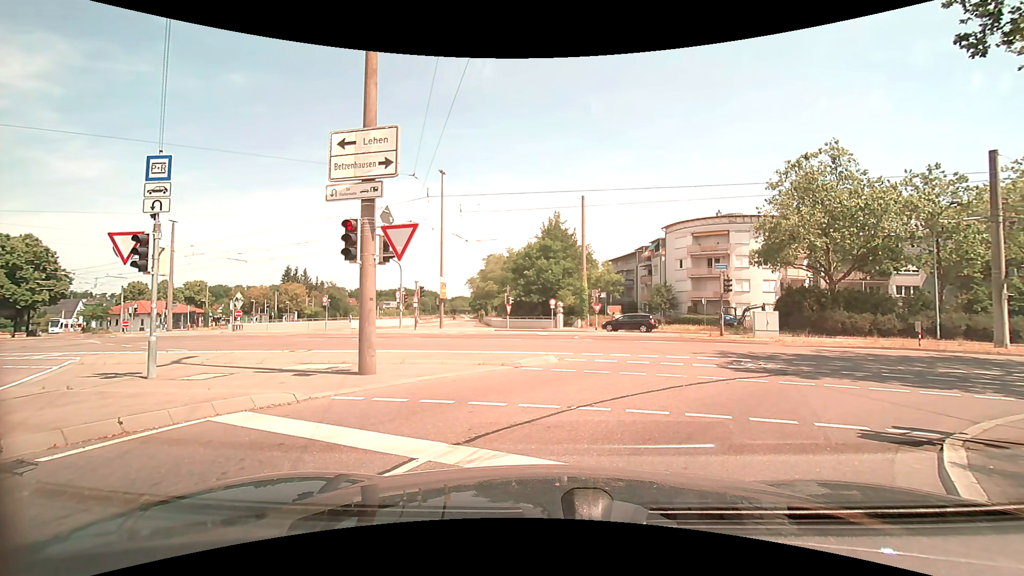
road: tertiary_link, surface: asphalt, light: Day
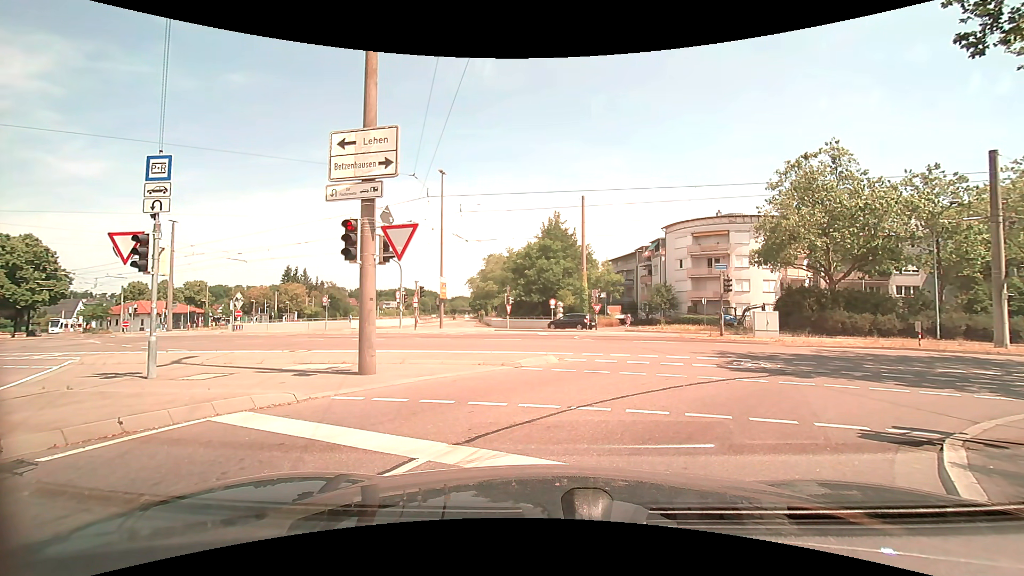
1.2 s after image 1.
(0.0, 0.0) m; 0°
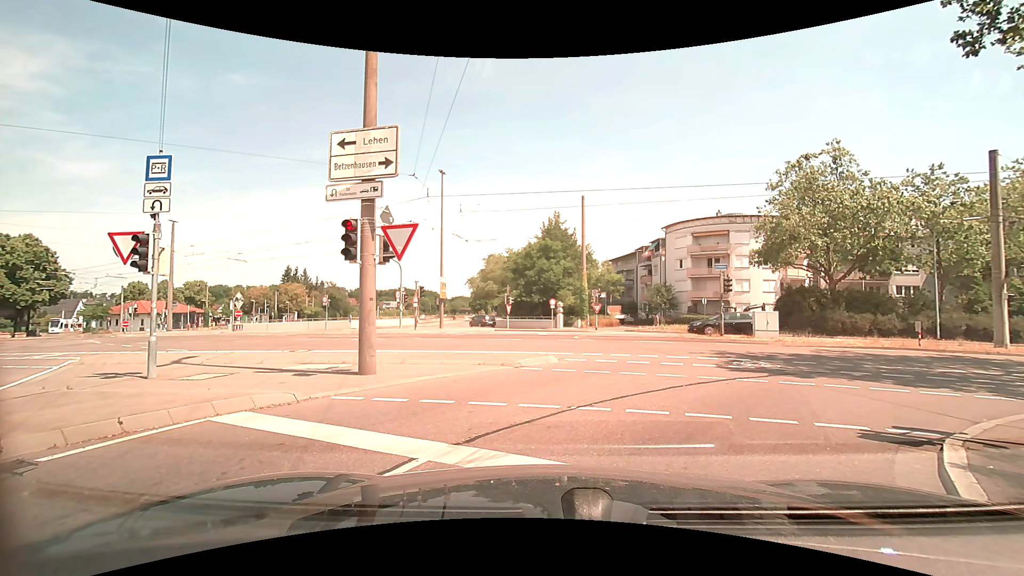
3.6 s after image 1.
(0.0, 0.0) m; 0°
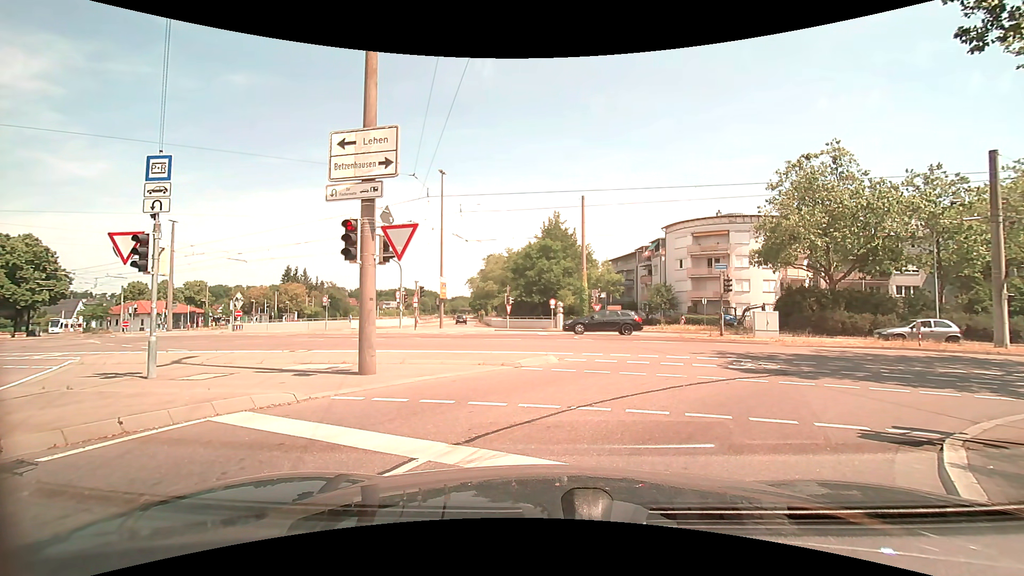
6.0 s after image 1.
(0.0, 0.0) m; 0°
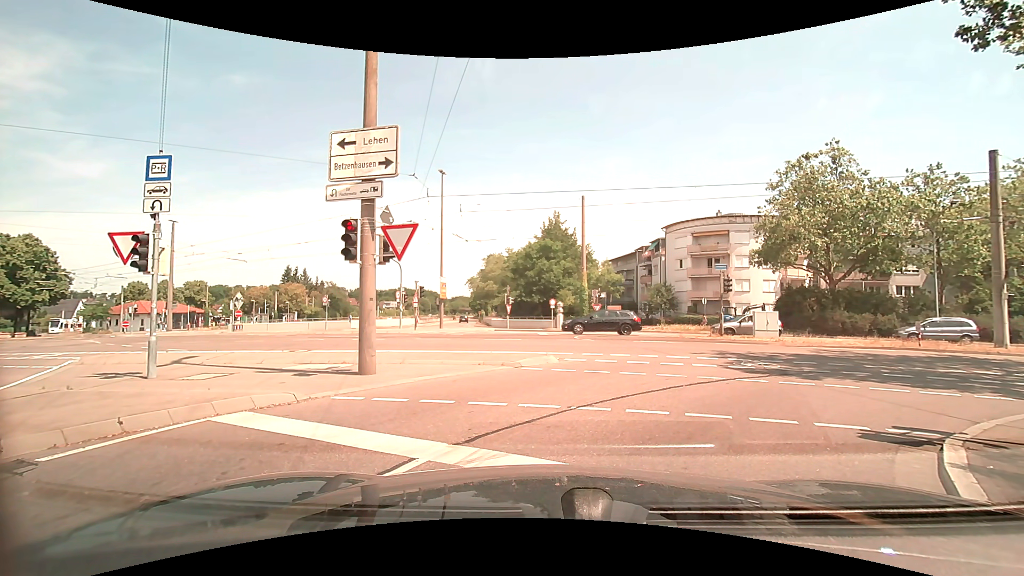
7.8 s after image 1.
(0.0, 0.0) m; 0°
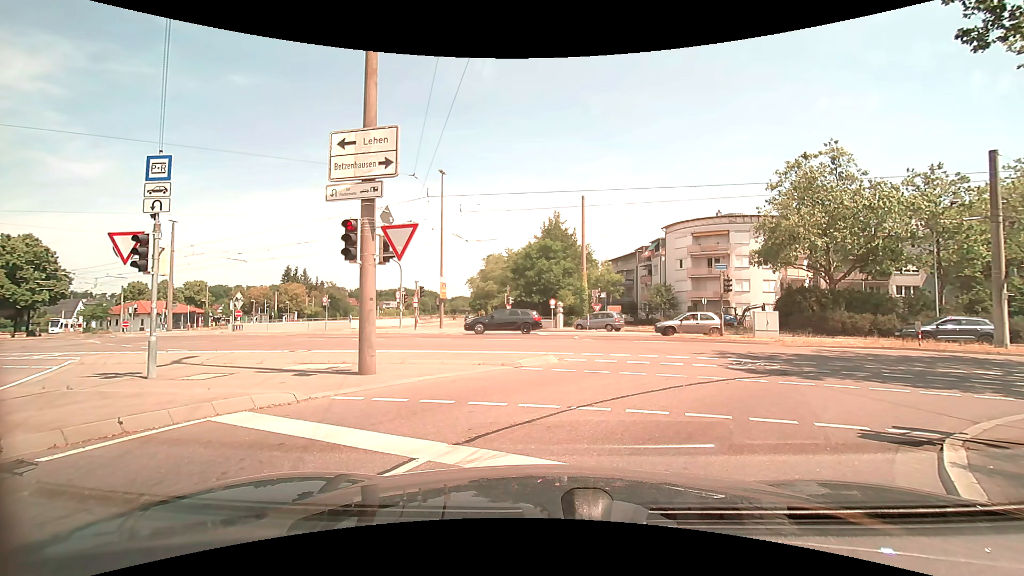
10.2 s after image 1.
(0.0, 0.0) m; 0°
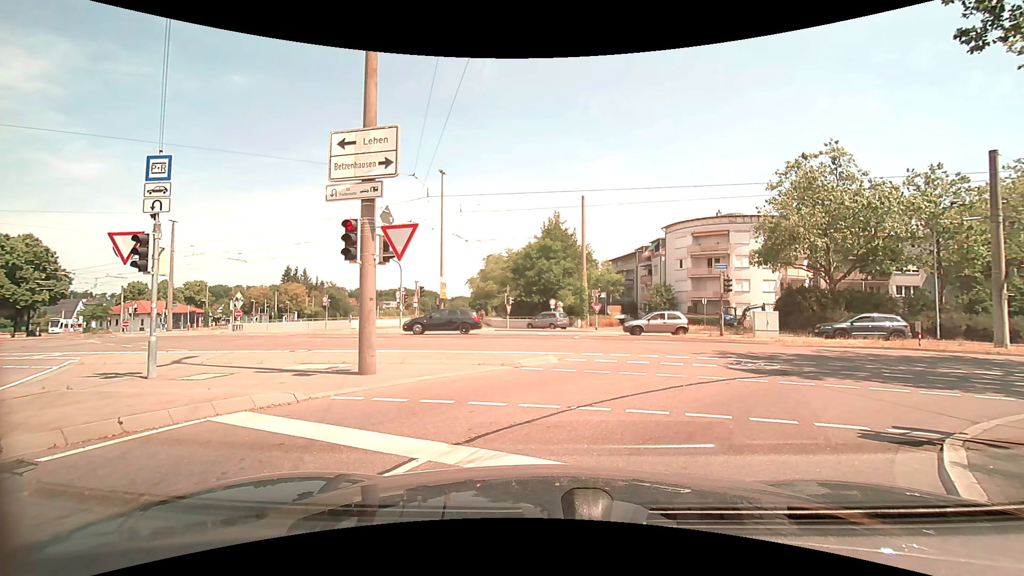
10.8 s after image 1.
(0.0, 0.0) m; 0°
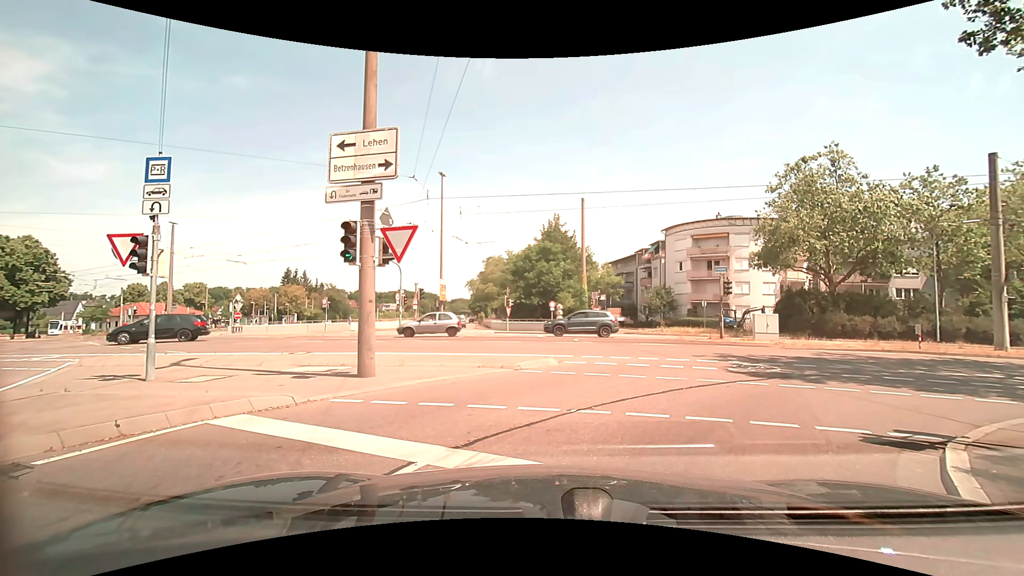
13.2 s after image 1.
(0.0, 0.0) m; 0°
(+2, +10) (+10, +16) (+20, +16) (+30, +14) (+39, +12) (+49, +10) (+59, +9) (+69, +7) (+79, +5) (+89, +3) m
